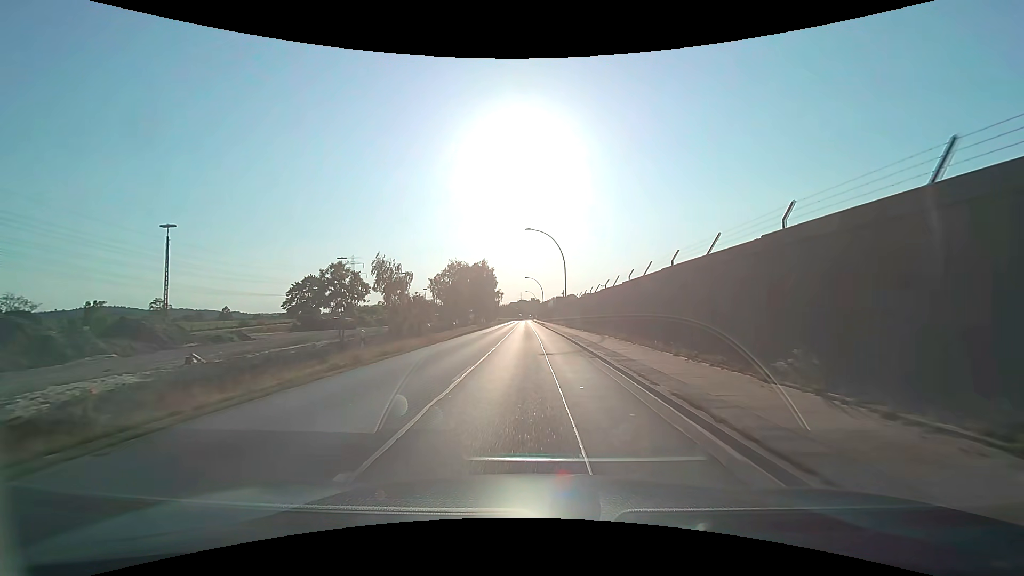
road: secondary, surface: asphalt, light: Day
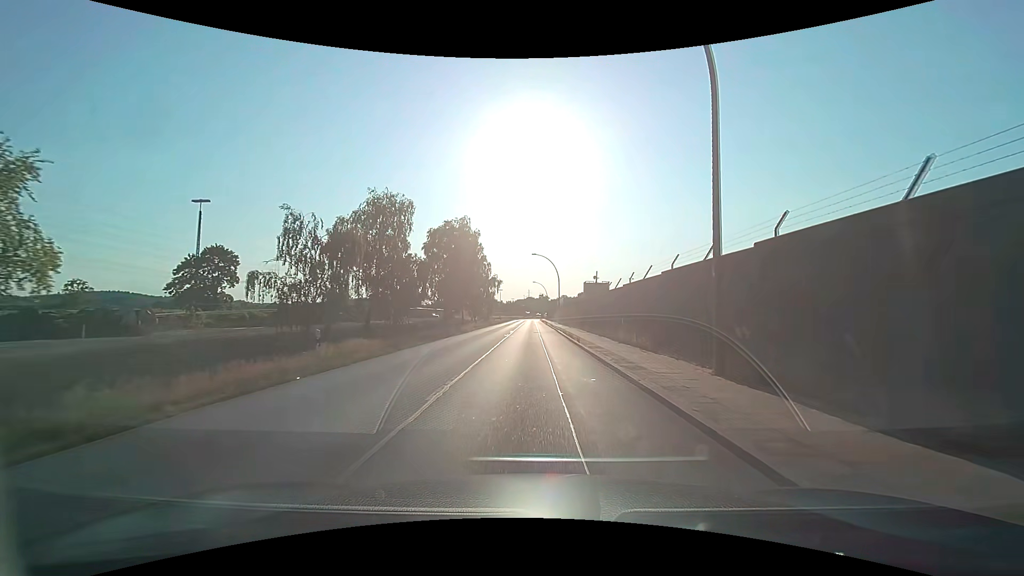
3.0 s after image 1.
(-0.2, +38.7) m; -1°
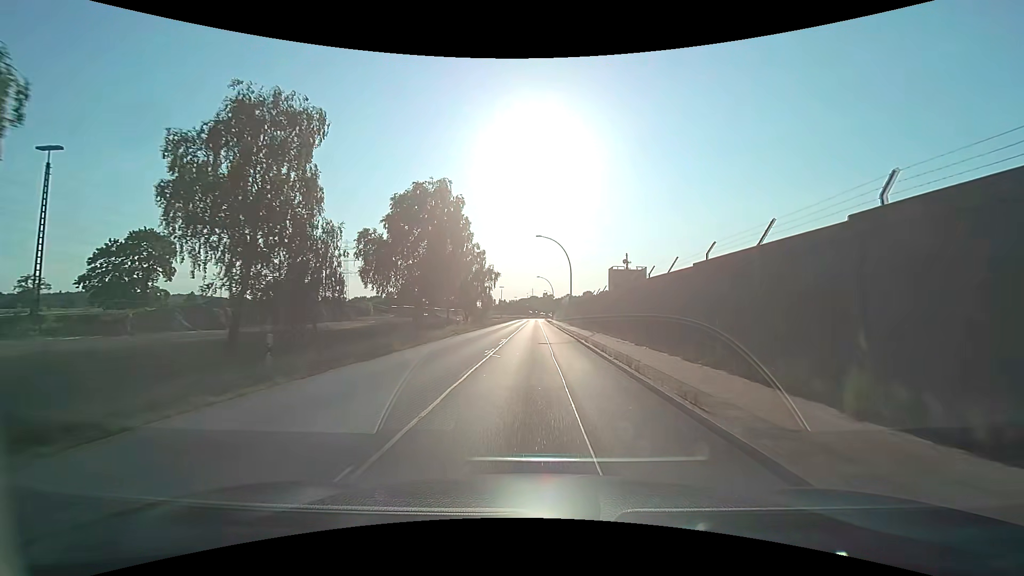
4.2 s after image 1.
(-0.1, +15.6) m; 0°
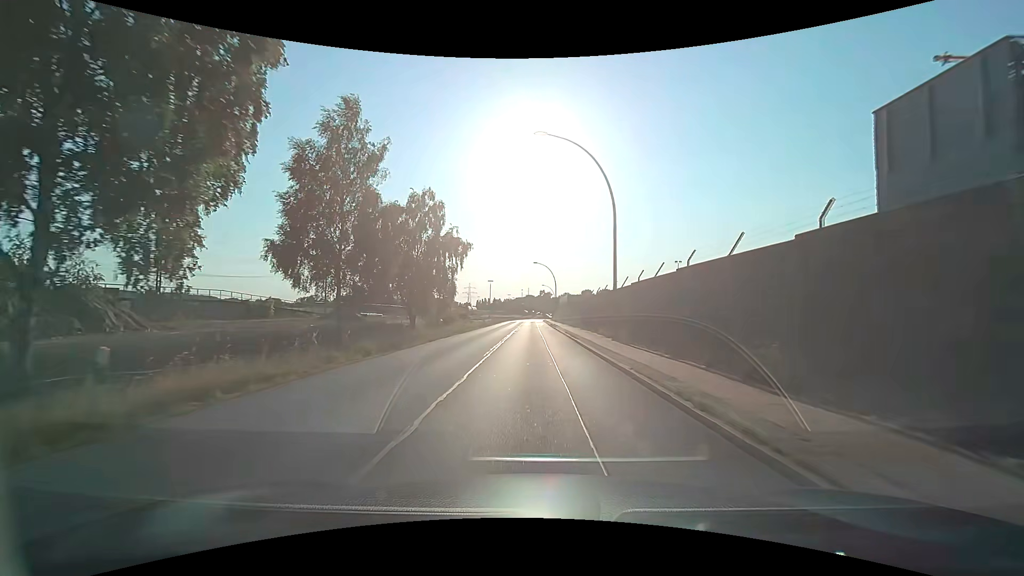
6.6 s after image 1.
(0.0, +31.1) m; 0°
(0, +10) (0, +20) (0, +30) (0, +40) (0, +50) (0, +60) (0, +70) (0, +80) (0, +90) (0, +100) m
